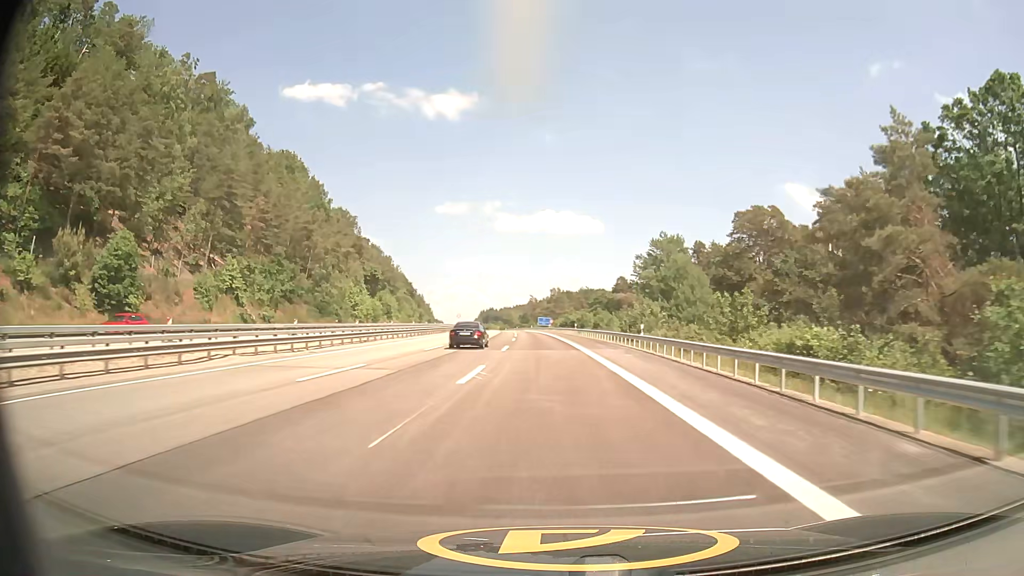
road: motorway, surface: asphalt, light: Day
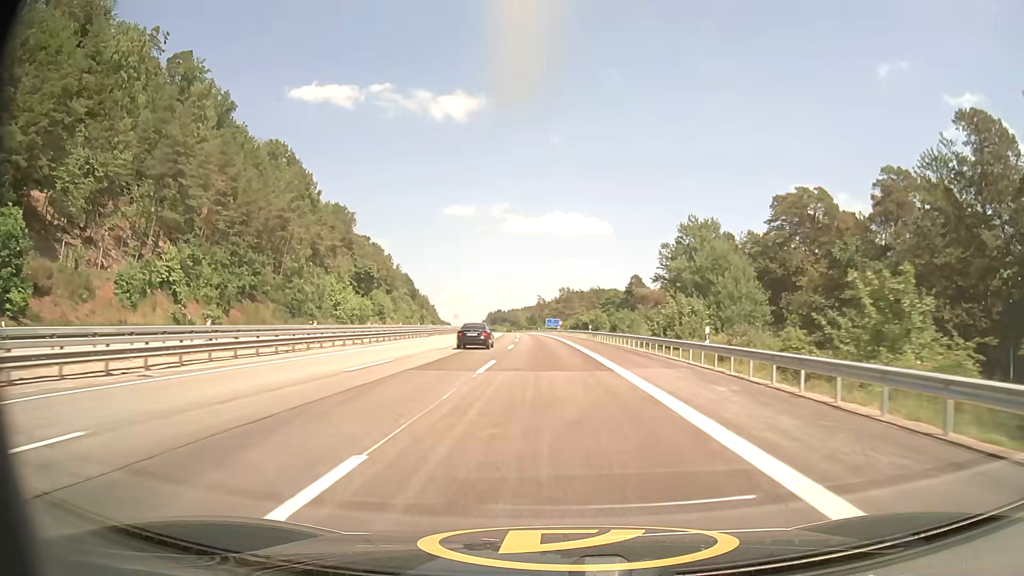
(-0.1, +14.2) m; -1°
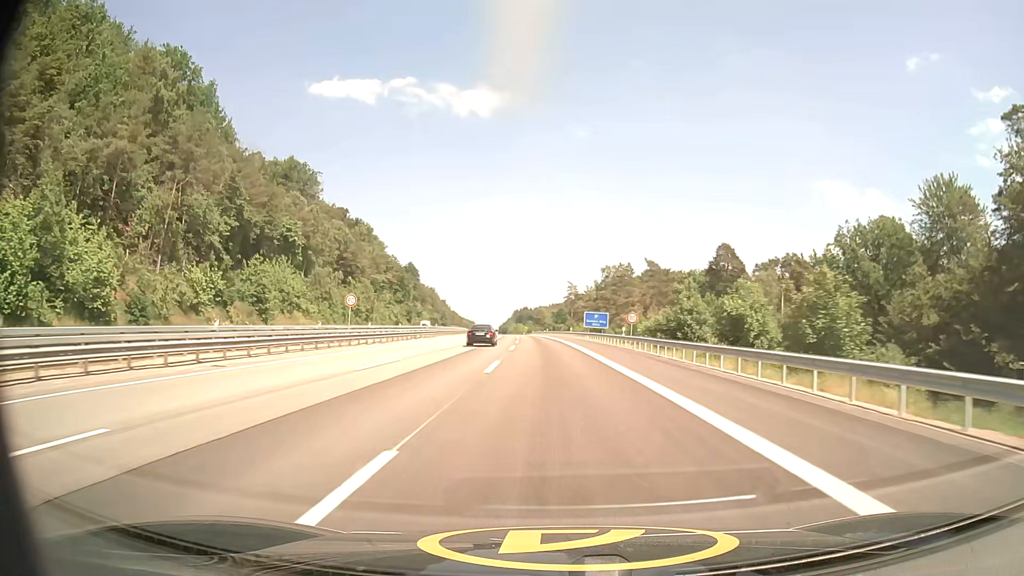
(-1.8, +71.6) m; -2°
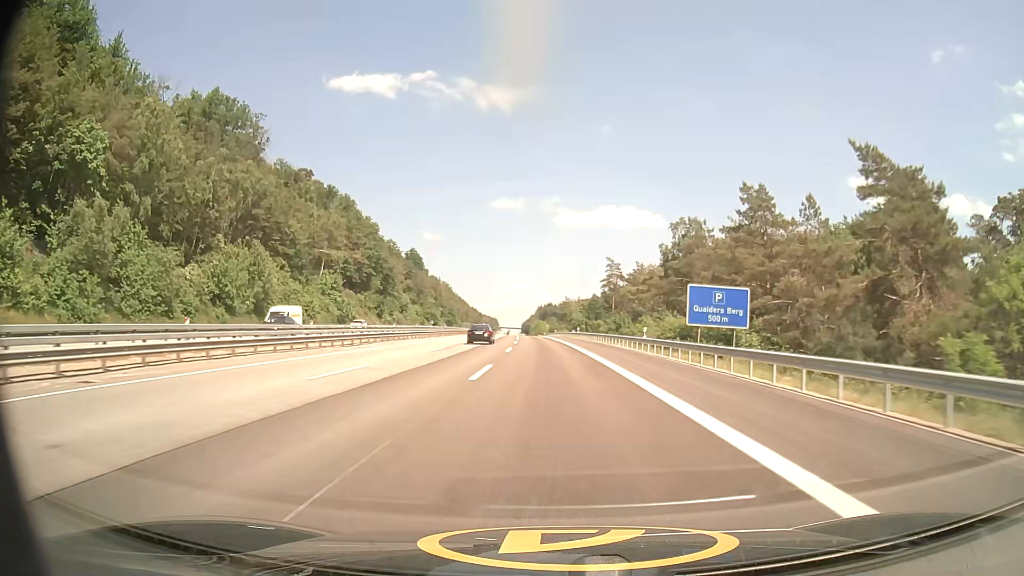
(-1.1, +57.5) m; -2°
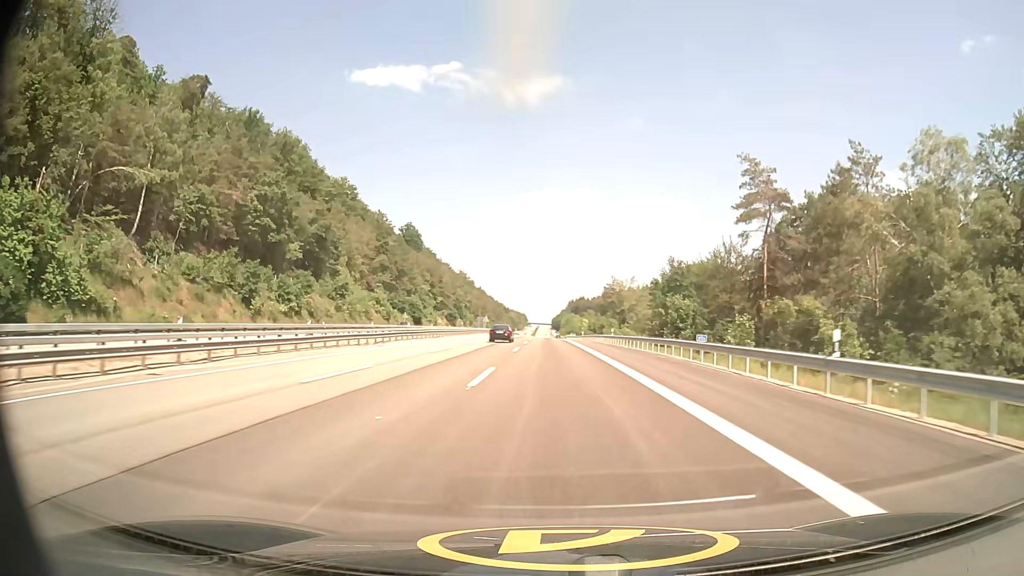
(-1.9, +72.8) m; -3°
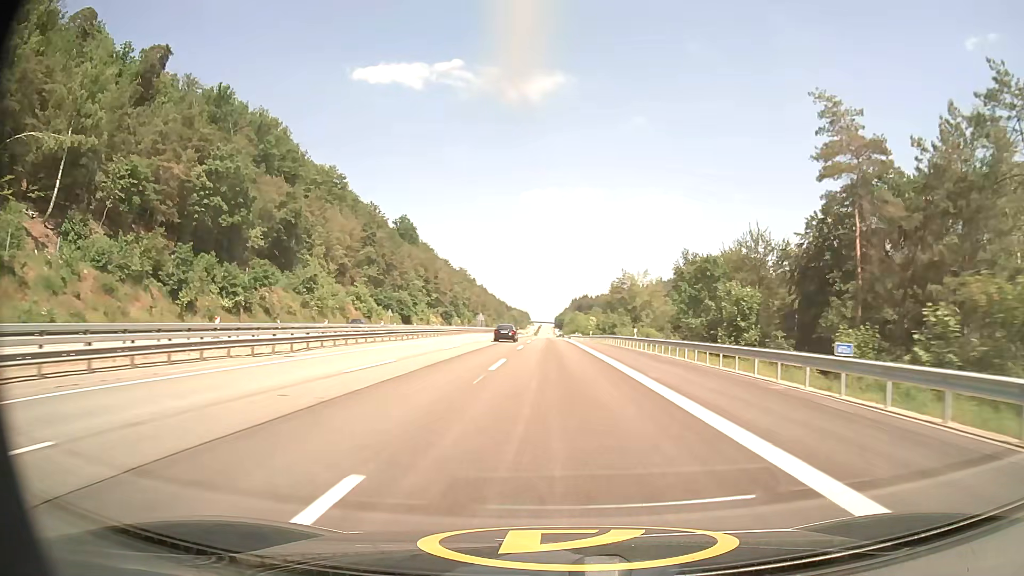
(-0.1, +14.7) m; 0°
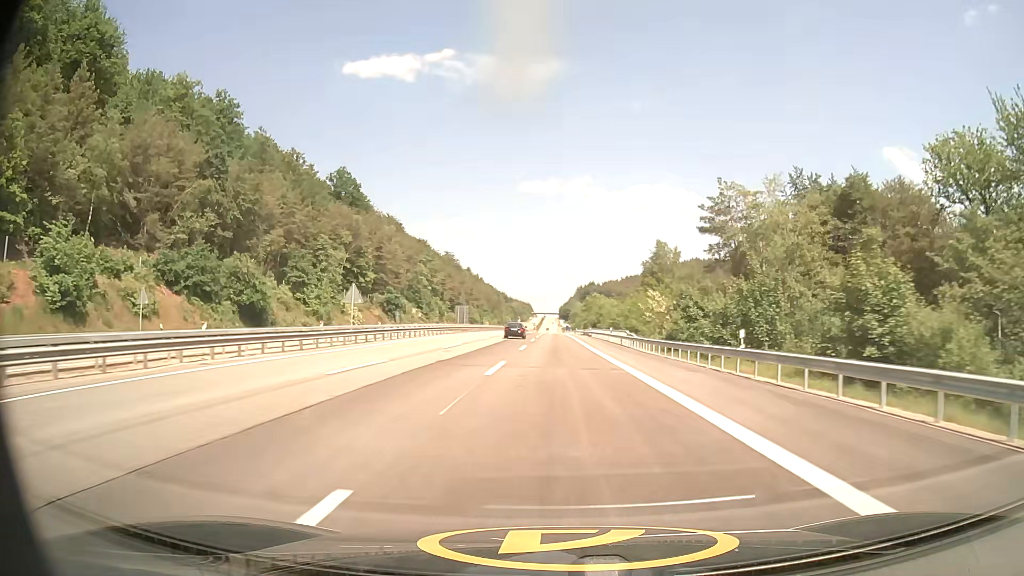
(-0.2, +73.5) m; 0°
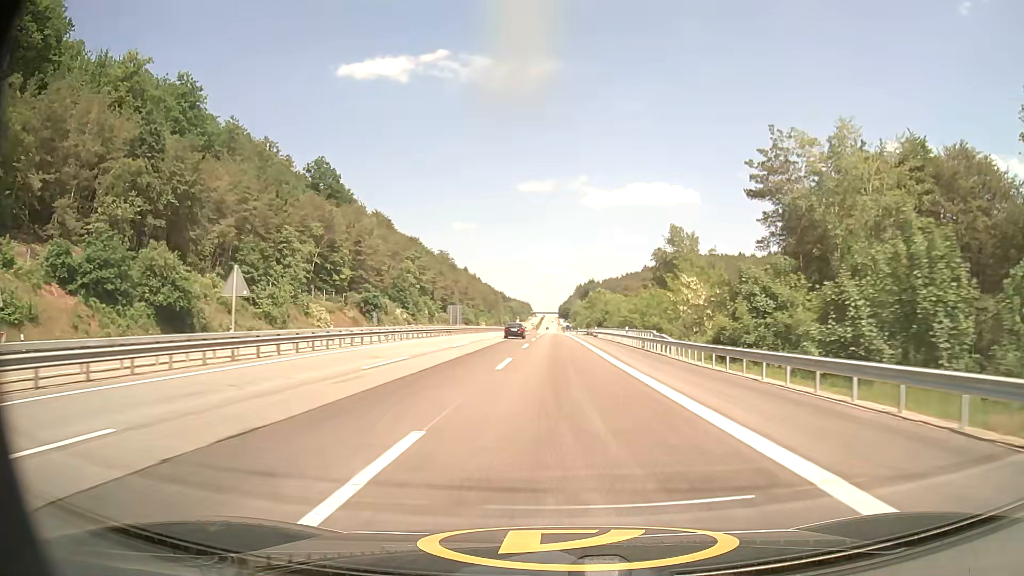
(0.0, +14.7) m; 0°
(0, +10) (0, +20) (0, +30) (0, +40) (0, +50) (0, +60) (0, +70) (0, +80) (0, +90) (0, +100) m
